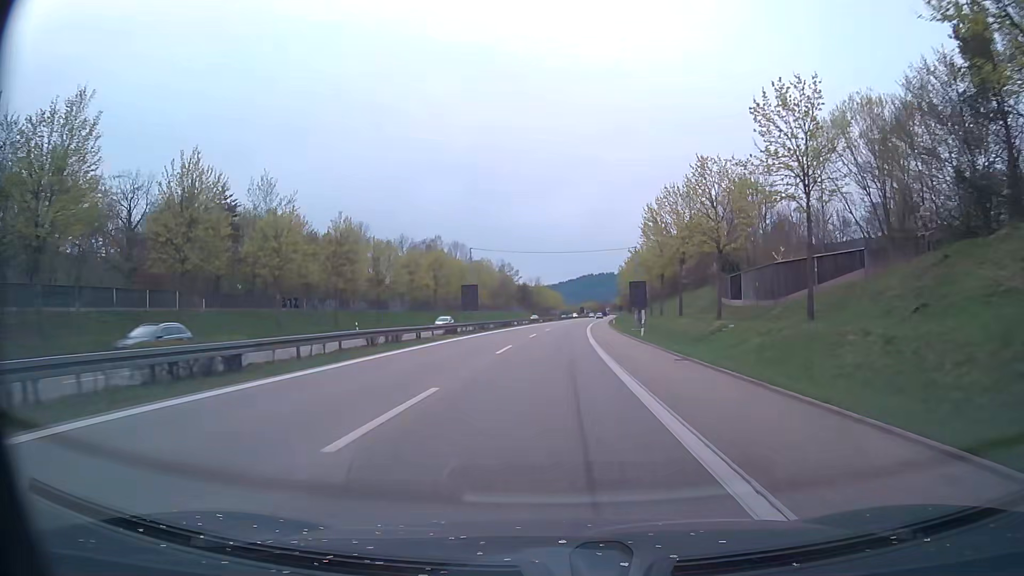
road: trunk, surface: asphalt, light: Day
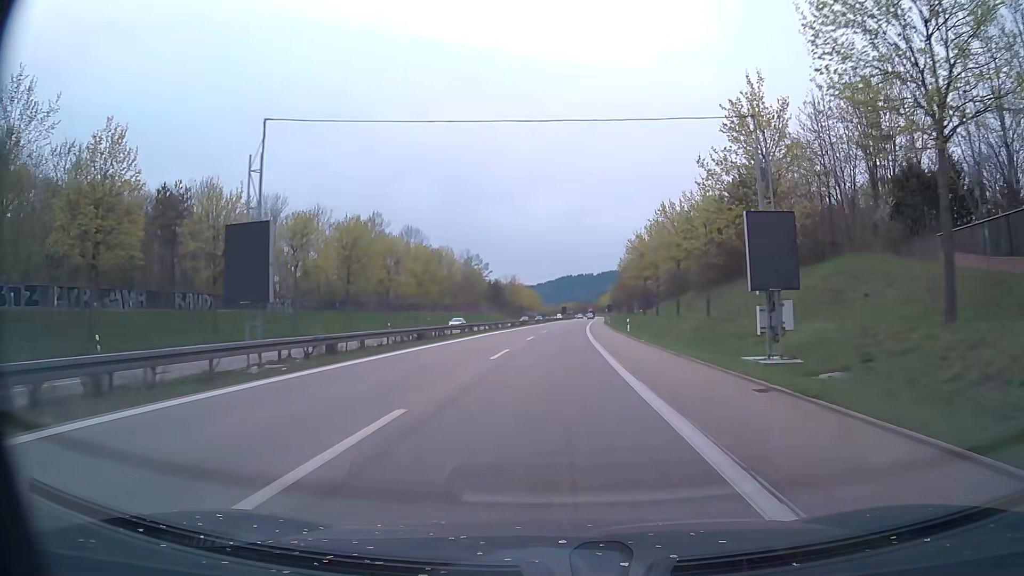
(+0.5, +37.4) m; +2°
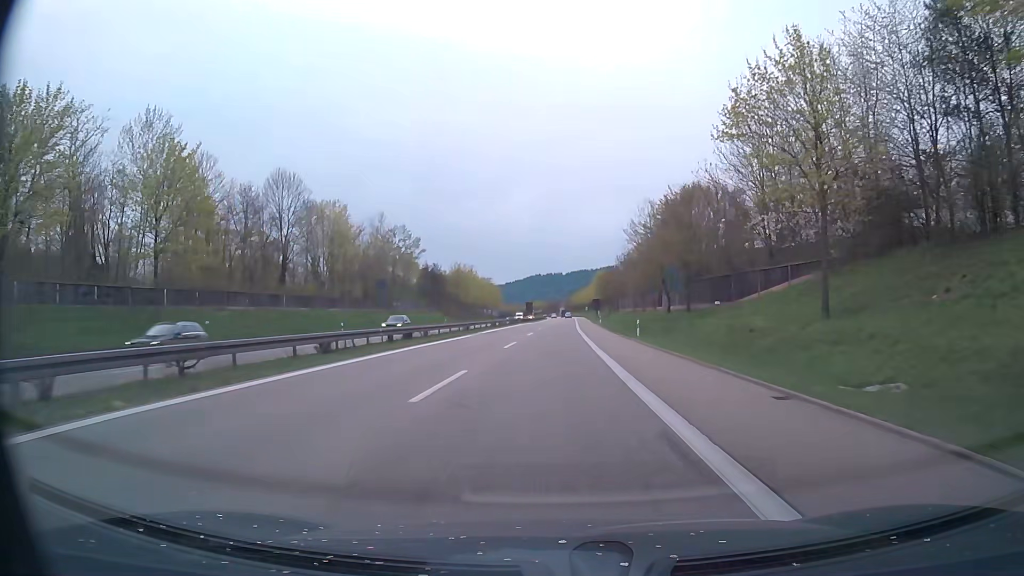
(+1.7, +62.5) m; +3°
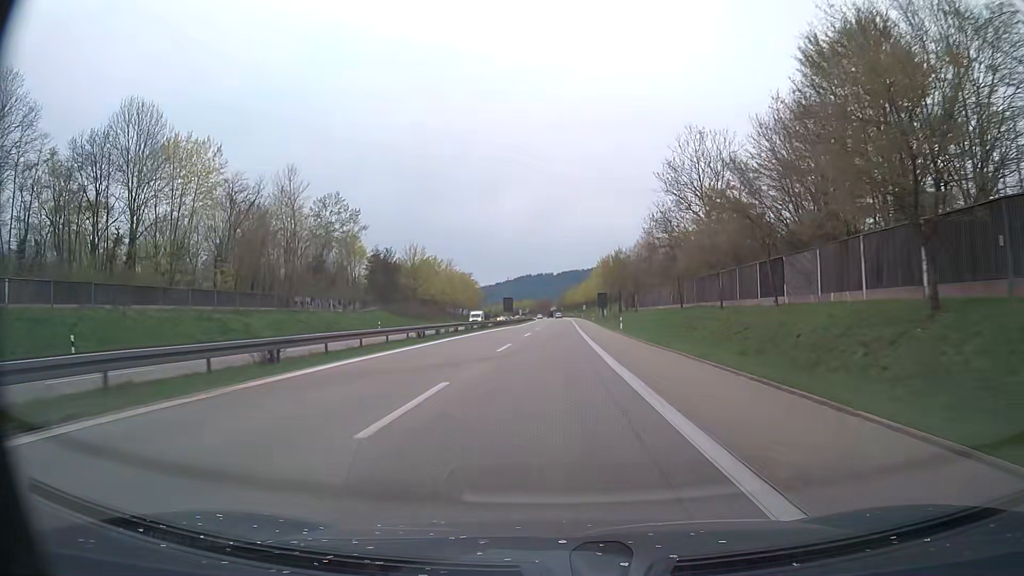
(+0.3, +37.5) m; +1°
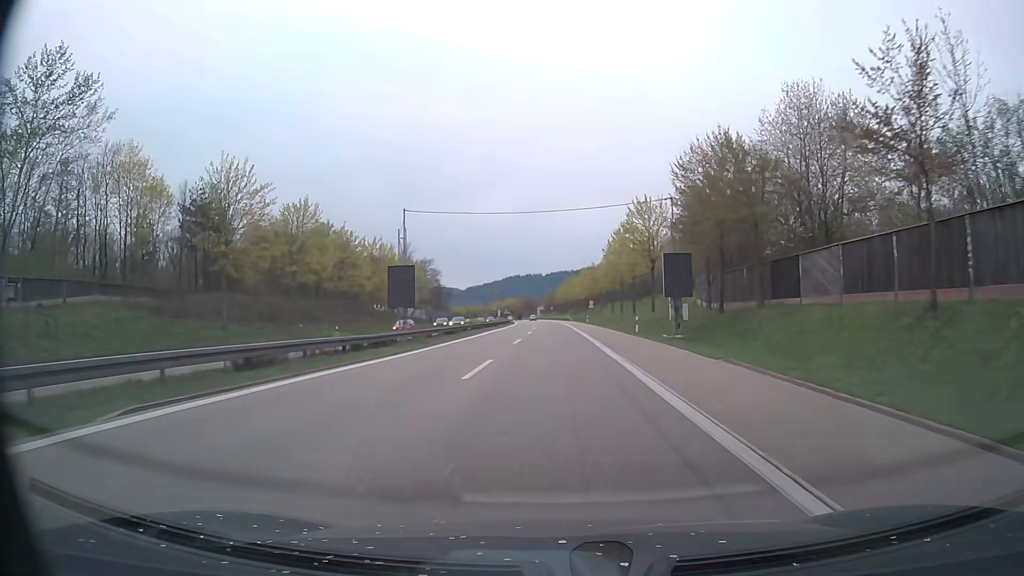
(+0.3, +62.5) m; +1°
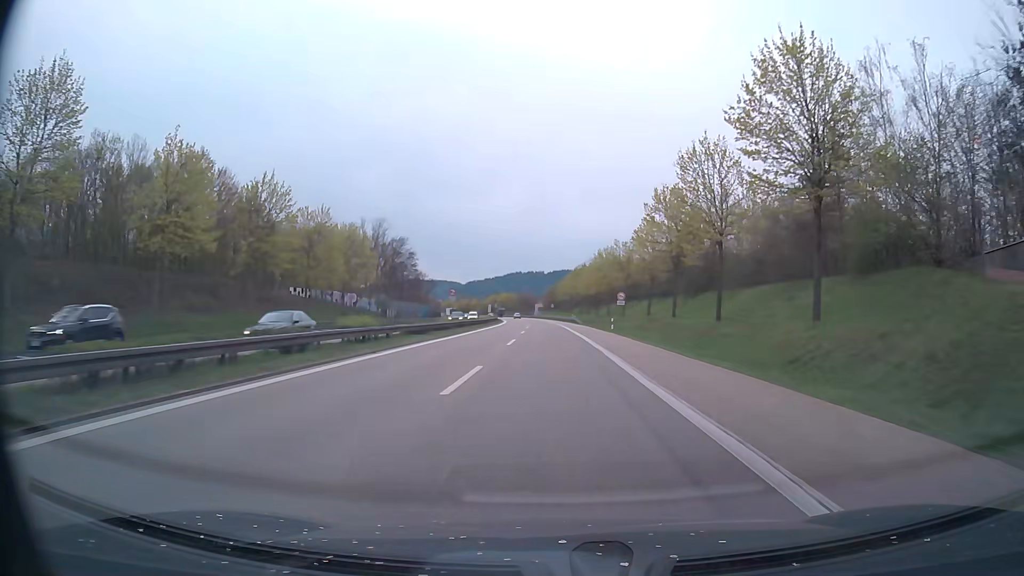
(0.0, +37.4) m; 0°
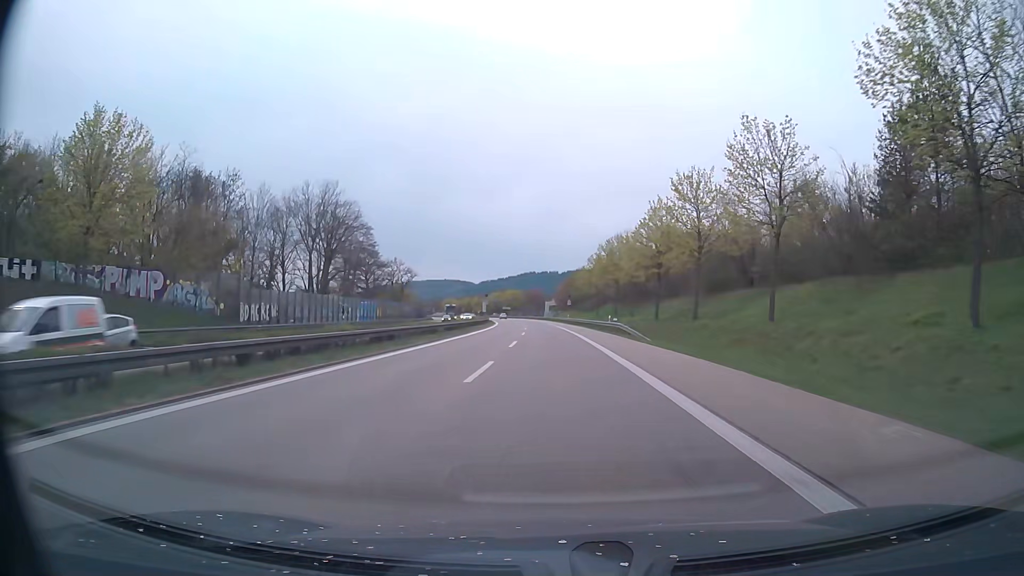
(-0.3, +49.9) m; -1°
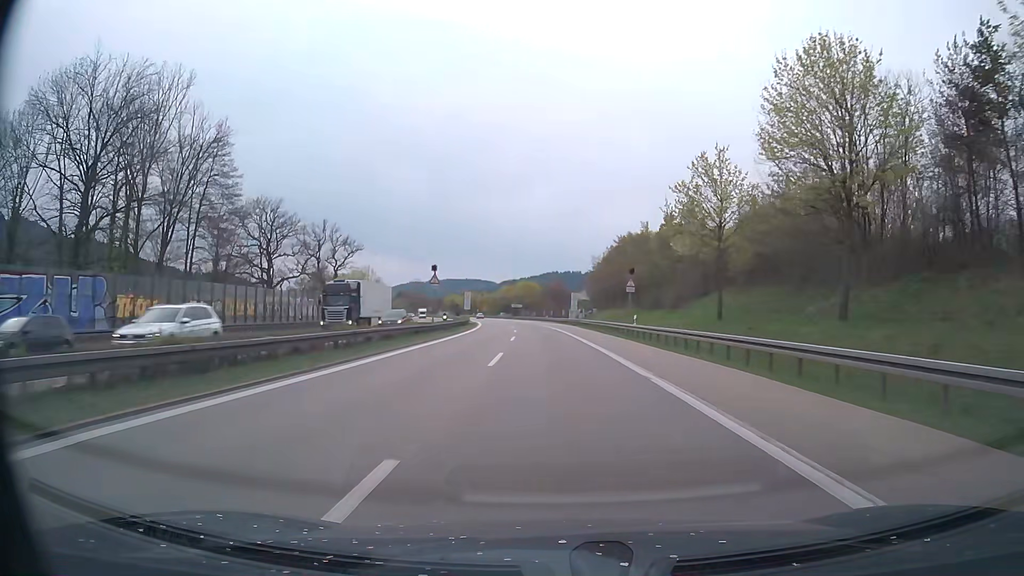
(-1.2, +62.5) m; -2°
(0, +10) (0, +20) (0, +30) (-1, +40) (-1, +50) (-1, +60) (-2, +70) (-3, +80) (-4, +90) (-5, +100) m
